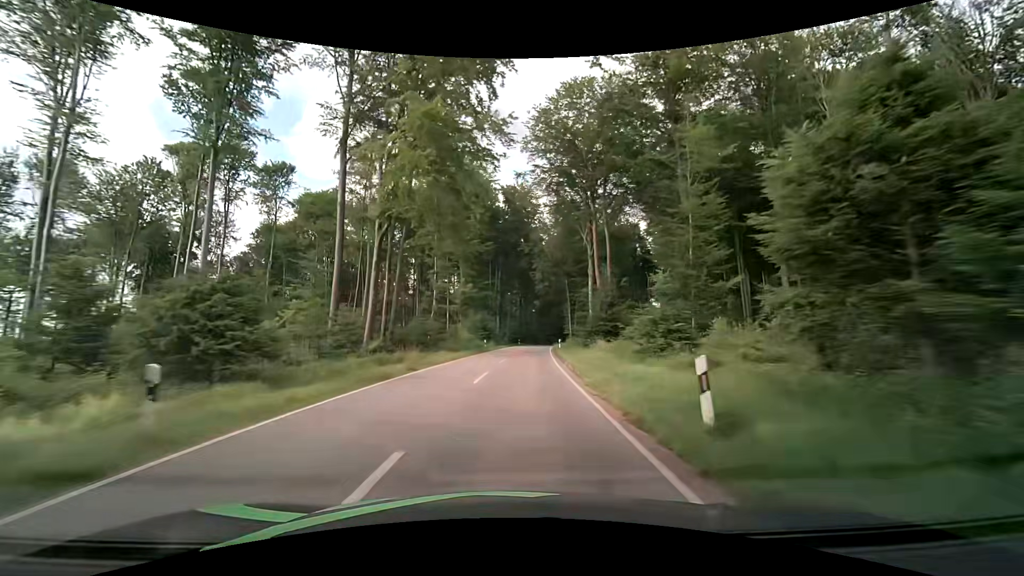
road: tertiary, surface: asphalt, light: Day
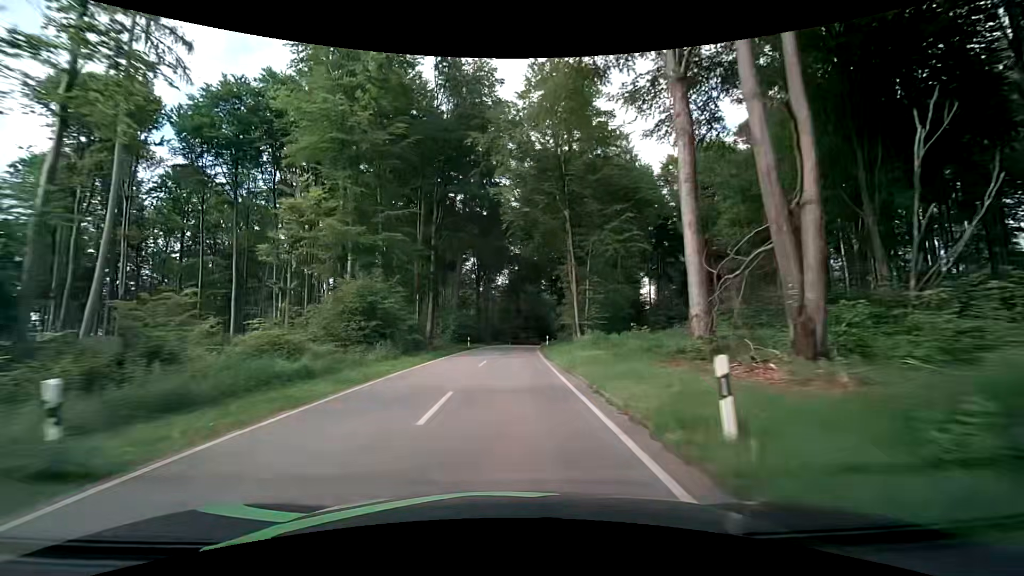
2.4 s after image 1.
(+2.4, +42.7) m; +5°
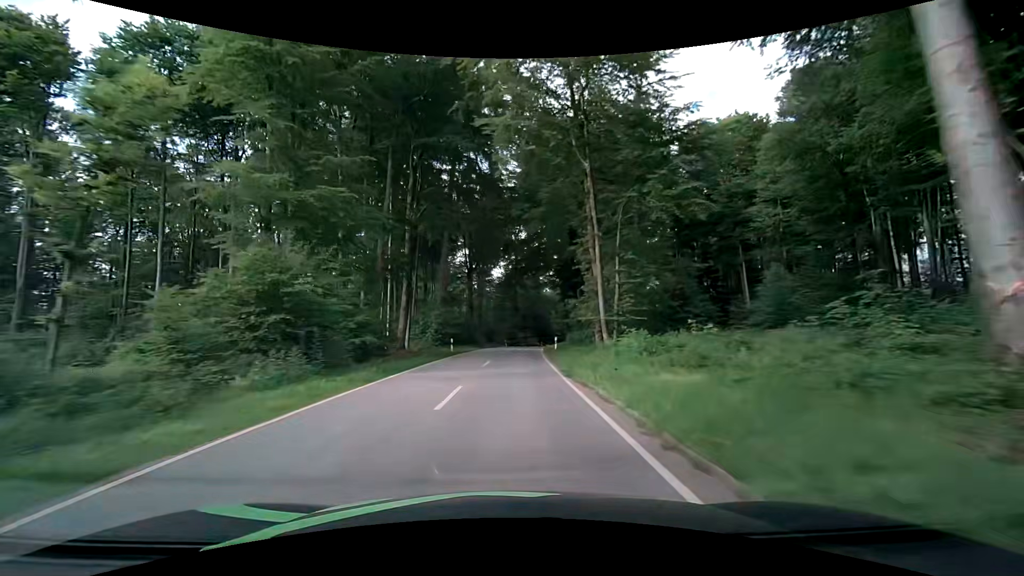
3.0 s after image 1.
(0.0, +11.0) m; 0°
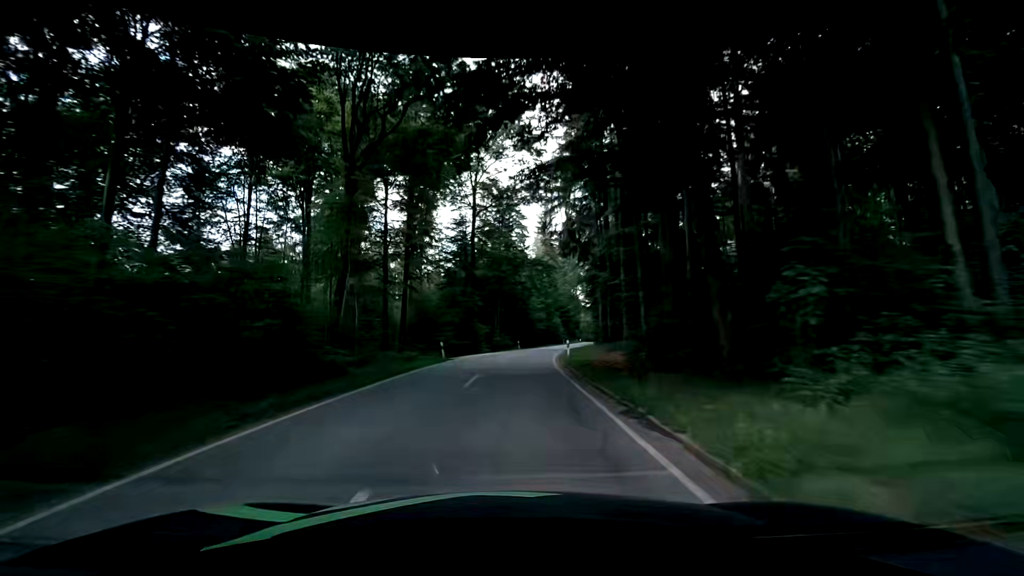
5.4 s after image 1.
(+1.5, +44.1) m; +5°
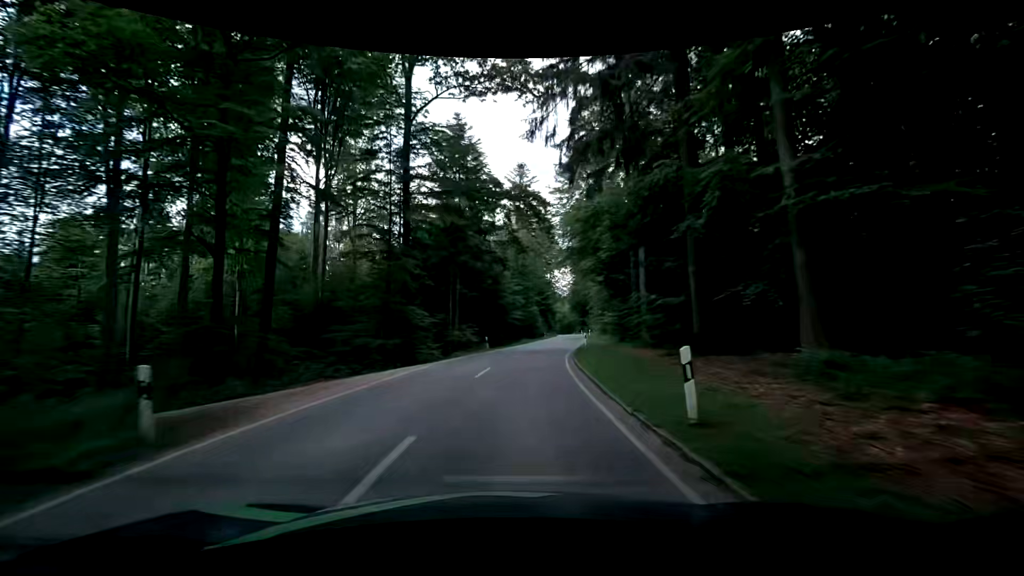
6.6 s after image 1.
(+0.4, +22.1) m; +3°
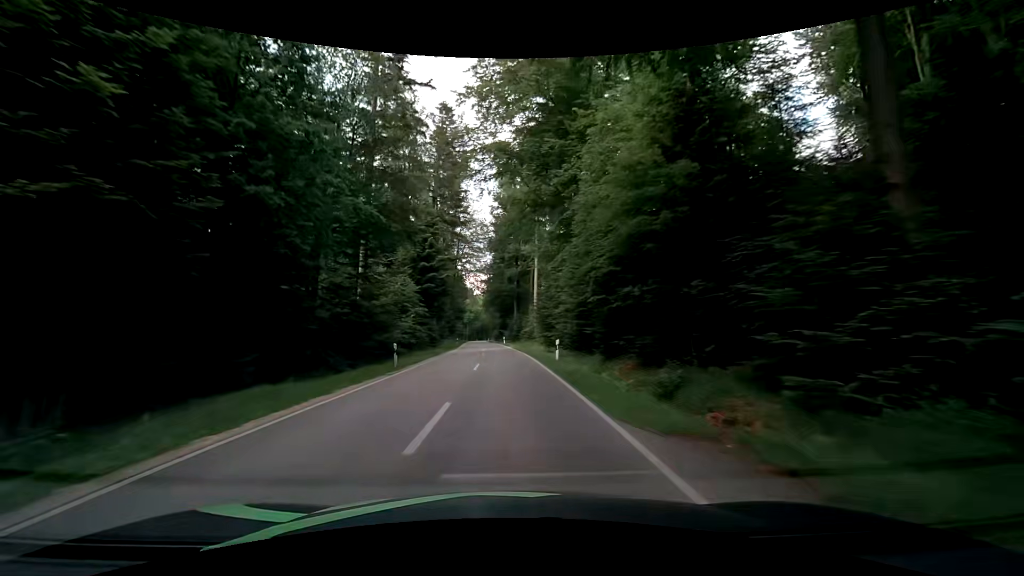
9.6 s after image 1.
(+6.7, +56.5) m; +11°
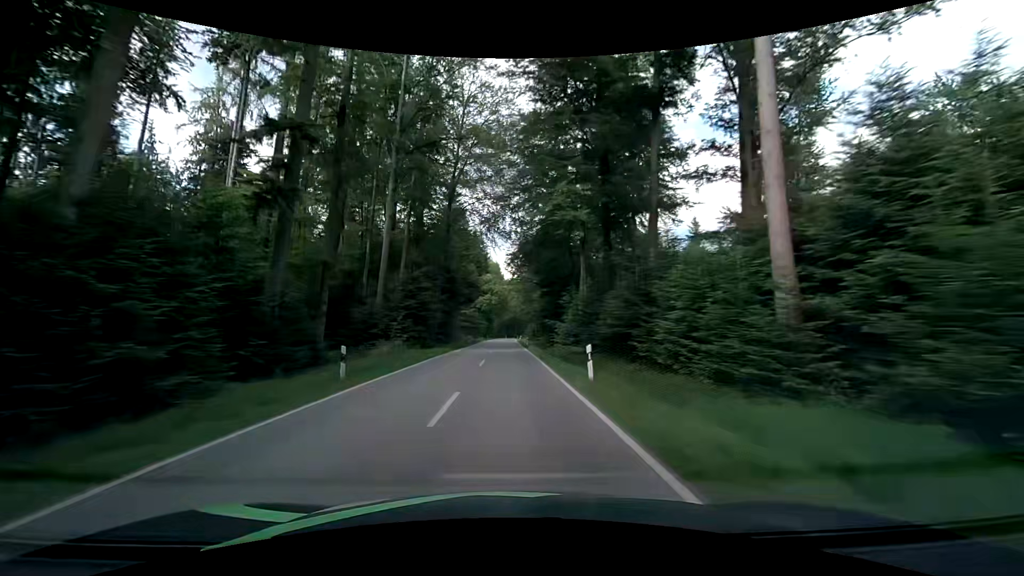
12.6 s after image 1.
(-2.2, +59.0) m; -4°
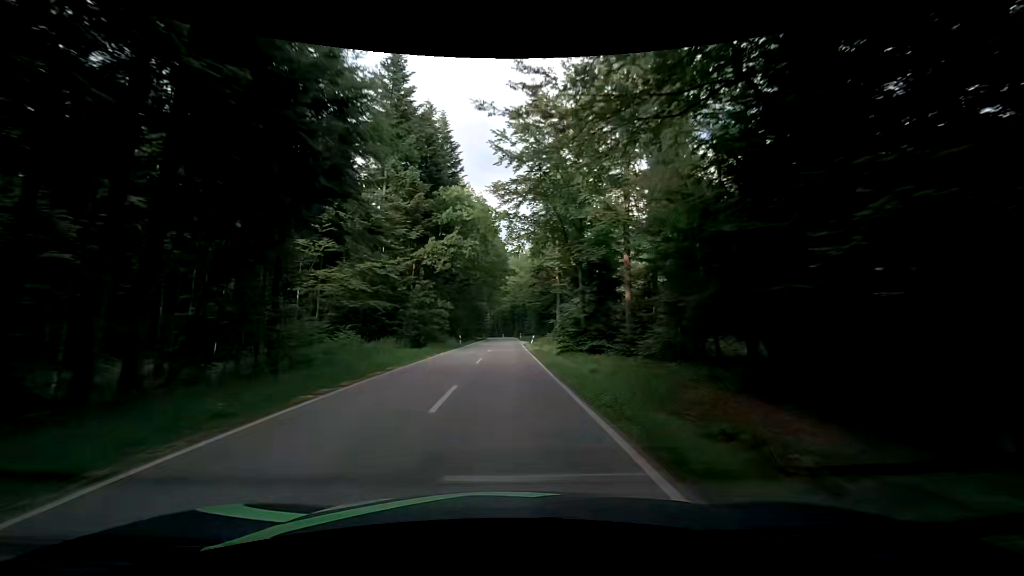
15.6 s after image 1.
(0.0, +59.3) m; -1°
(0, +10) (0, +20) (0, +30) (+1, +40) (+1, +50) (+1, +60) (+1, +70) (+1, +80) (+2, +90) (+1, +100) m
